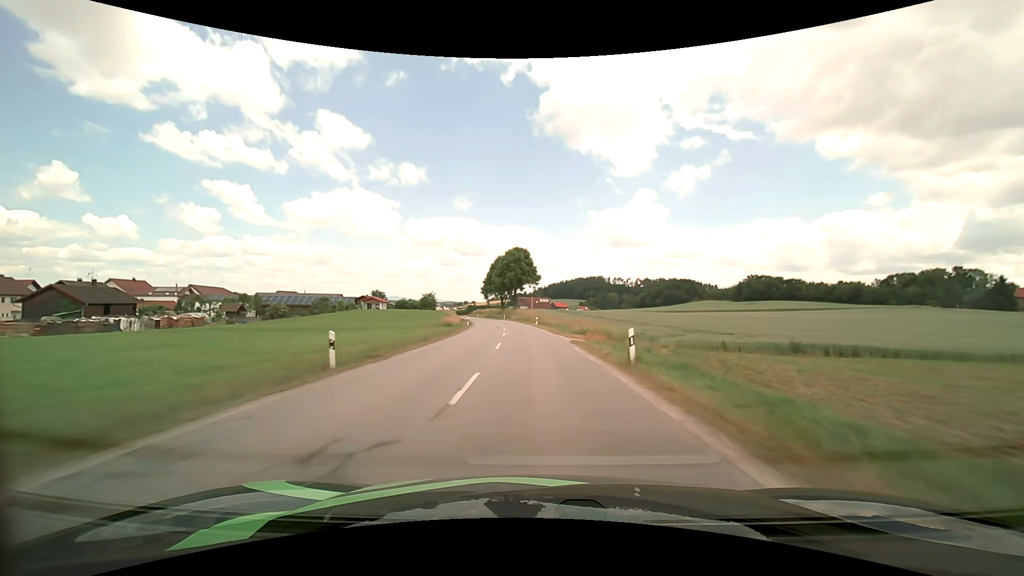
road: secondary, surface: asphalt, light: Day
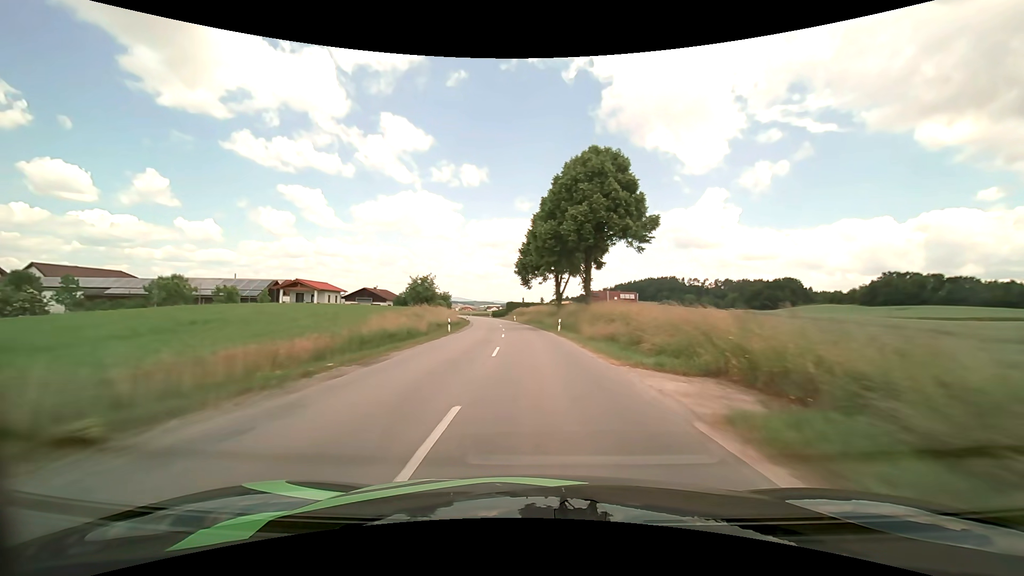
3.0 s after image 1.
(-3.6, +64.1) m; -7°
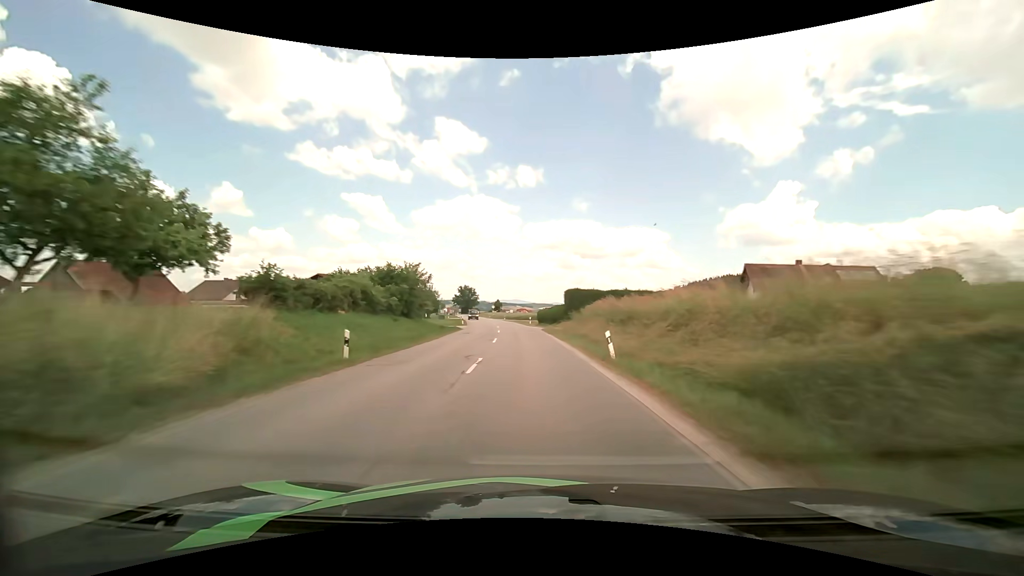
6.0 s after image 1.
(-4.0, +64.2) m; -7°
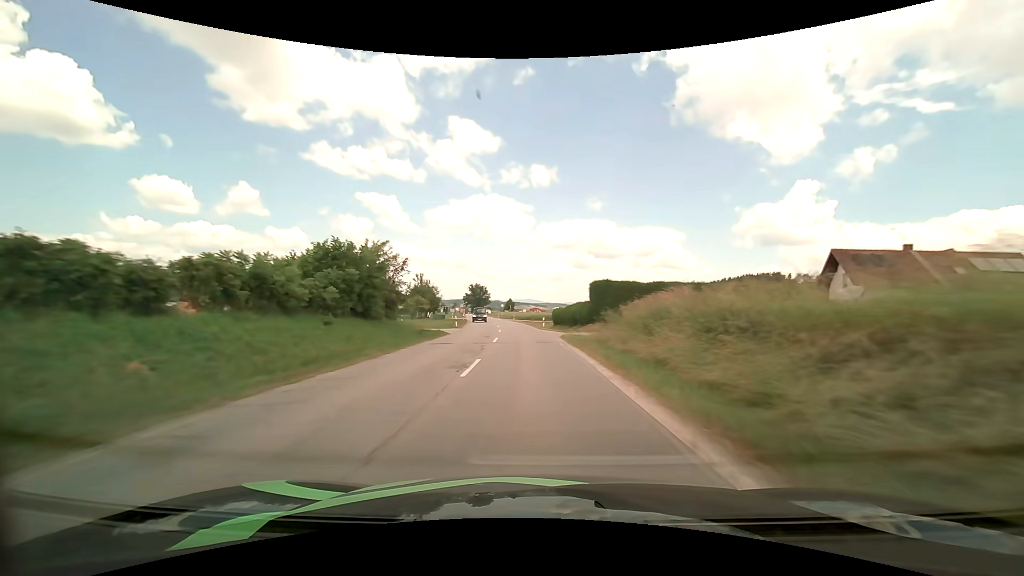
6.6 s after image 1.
(-0.1, +12.7) m; -1°
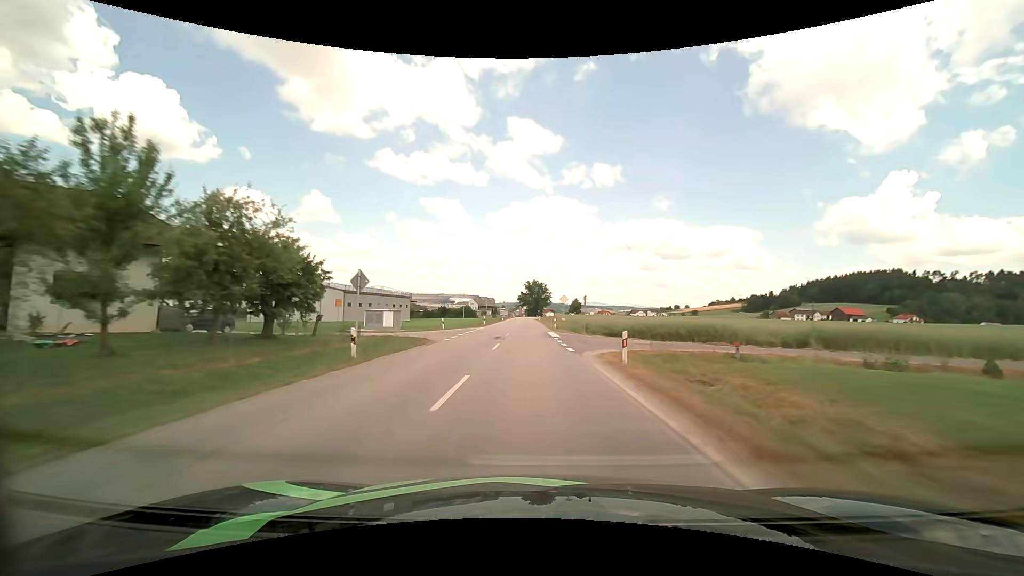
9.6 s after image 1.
(-4.2, +63.8) m; -7°
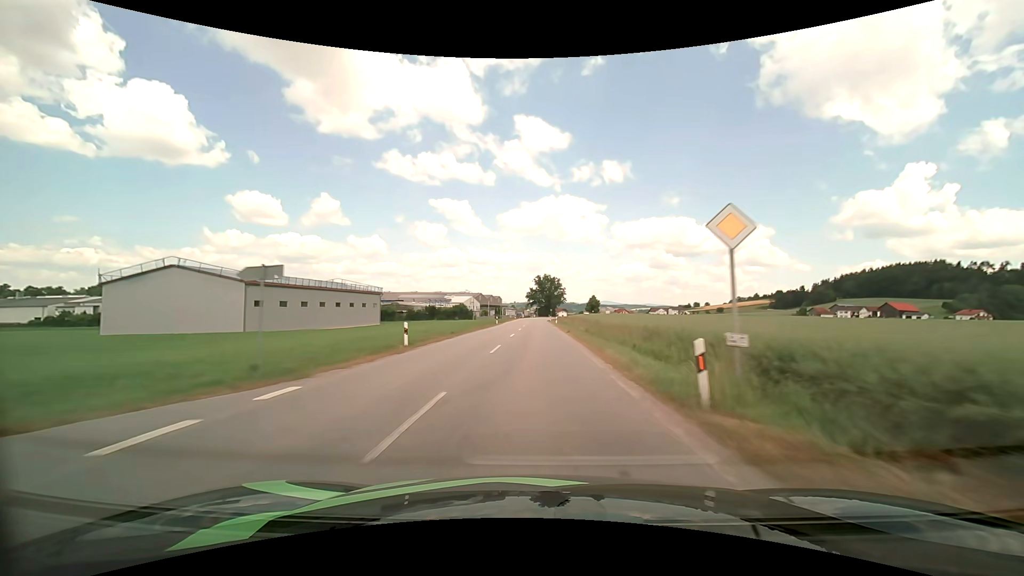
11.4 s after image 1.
(-0.7, +38.4) m; -1°
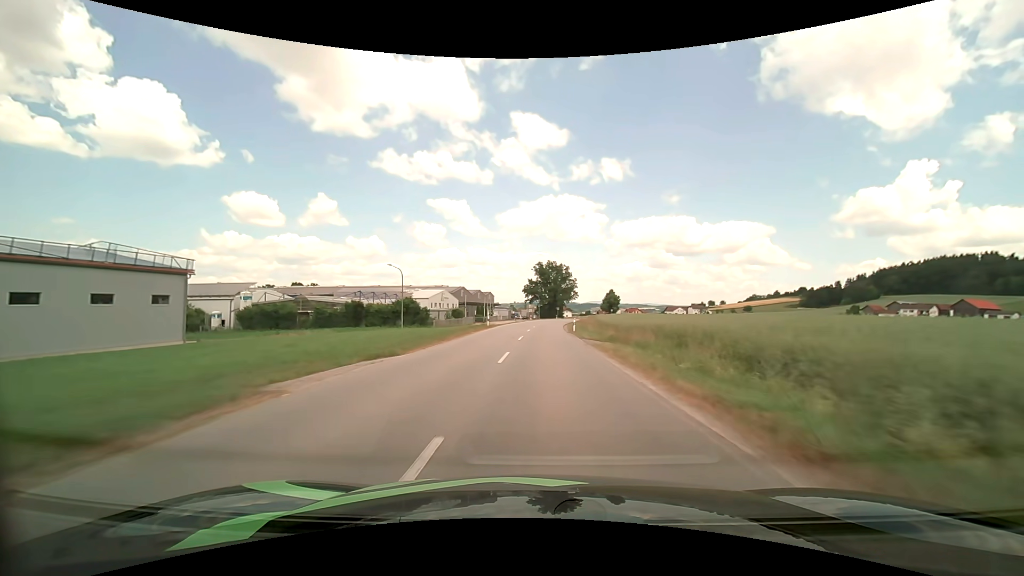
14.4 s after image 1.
(-0.5, +62.9) m; 0°
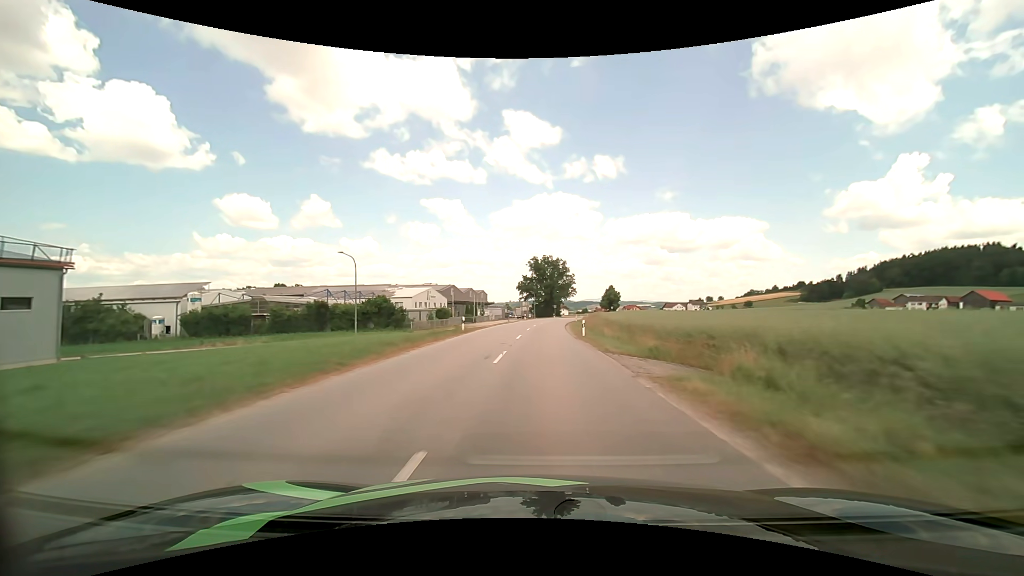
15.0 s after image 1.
(0.0, +12.5) m; 0°
(0, +10) (0, +20) (0, +30) (+1, +40) (+1, +50) (+2, +60) (+3, +70) (+4, +80) (+5, +90) (+6, +100) m
